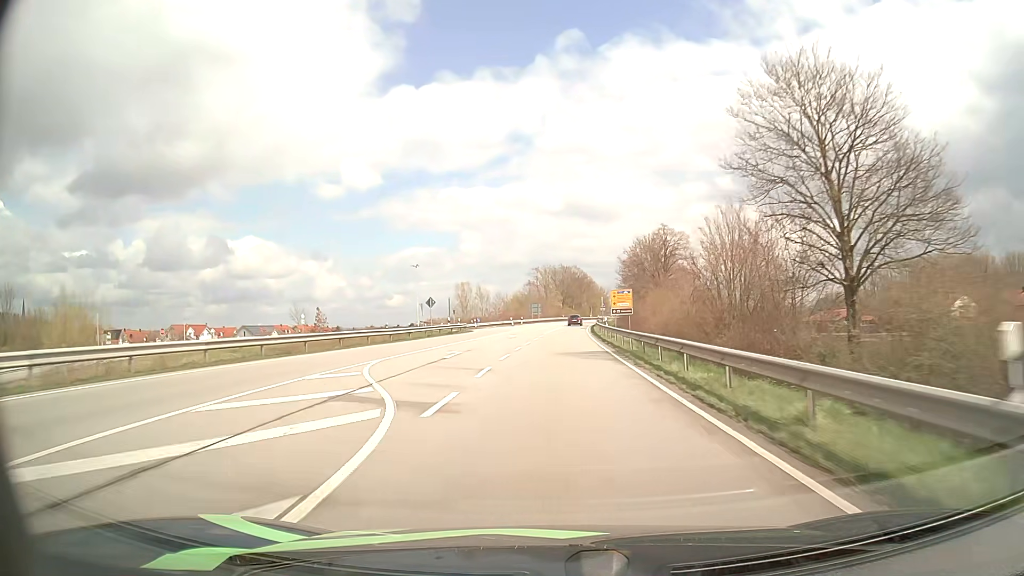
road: primary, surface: asphalt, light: Day
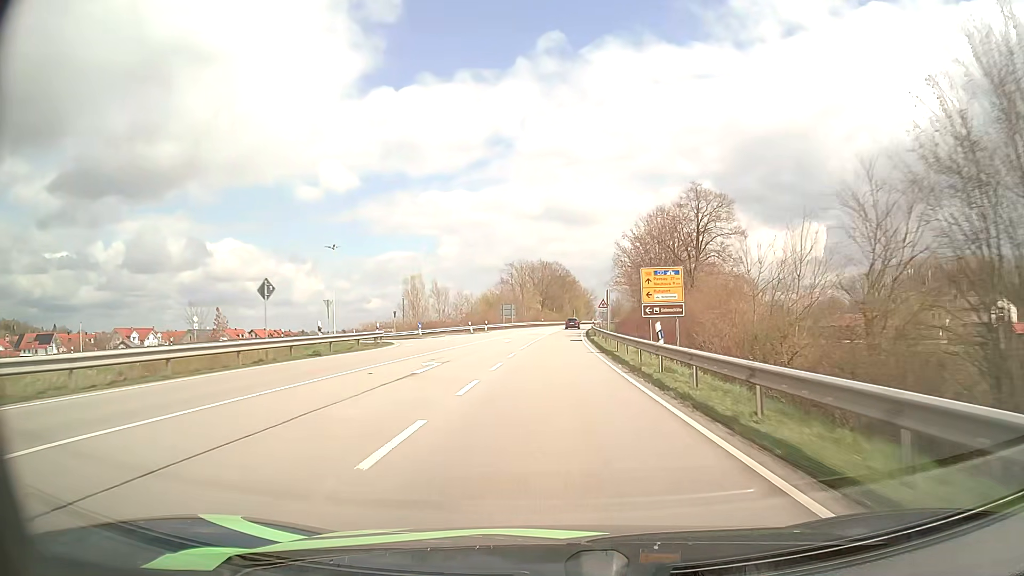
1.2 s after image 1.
(+0.3, +26.8) m; +2°
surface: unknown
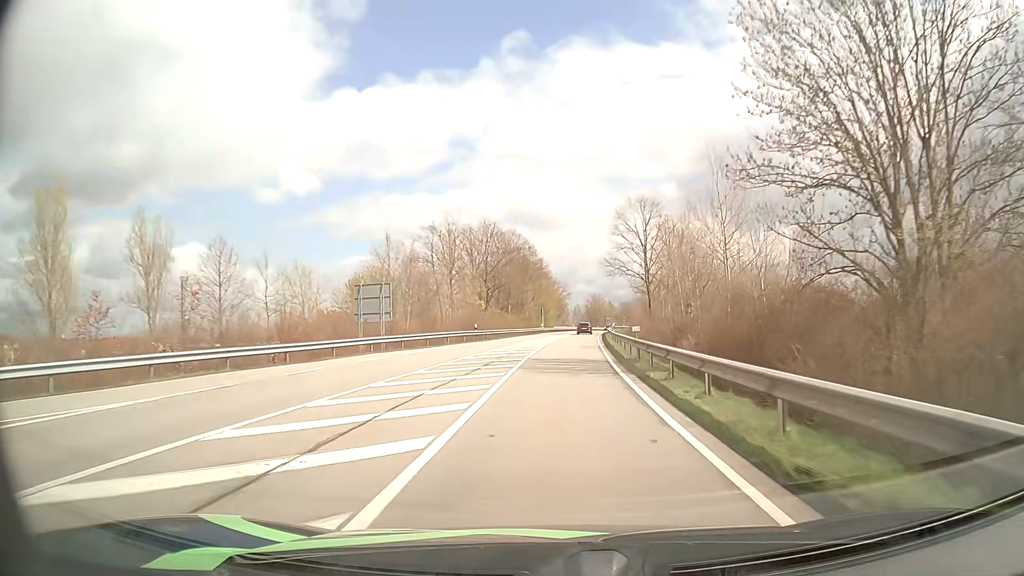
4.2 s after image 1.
(+1.7, +66.0) m; +3°
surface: asphalt
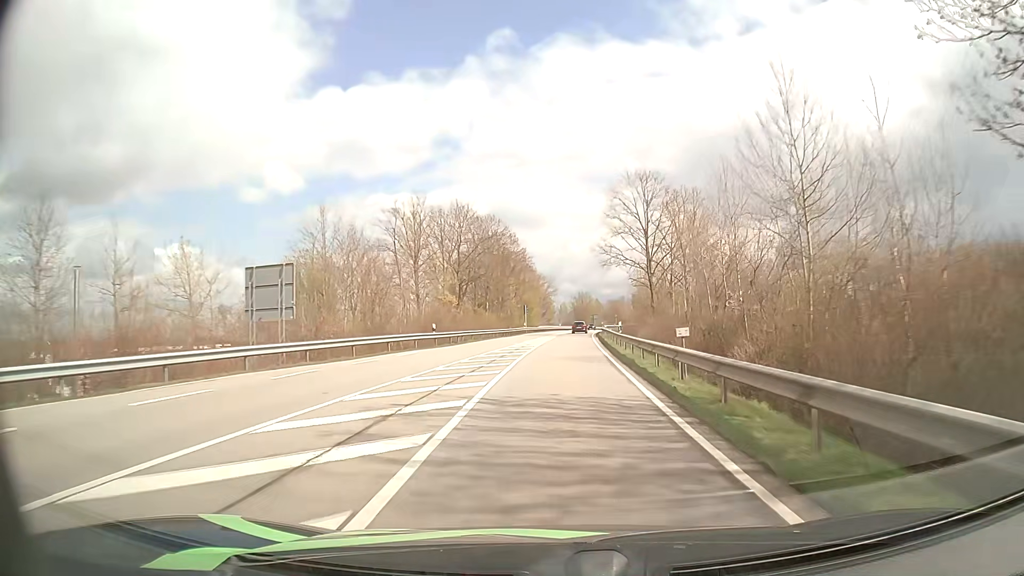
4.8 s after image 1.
(+0.1, +13.1) m; +1°
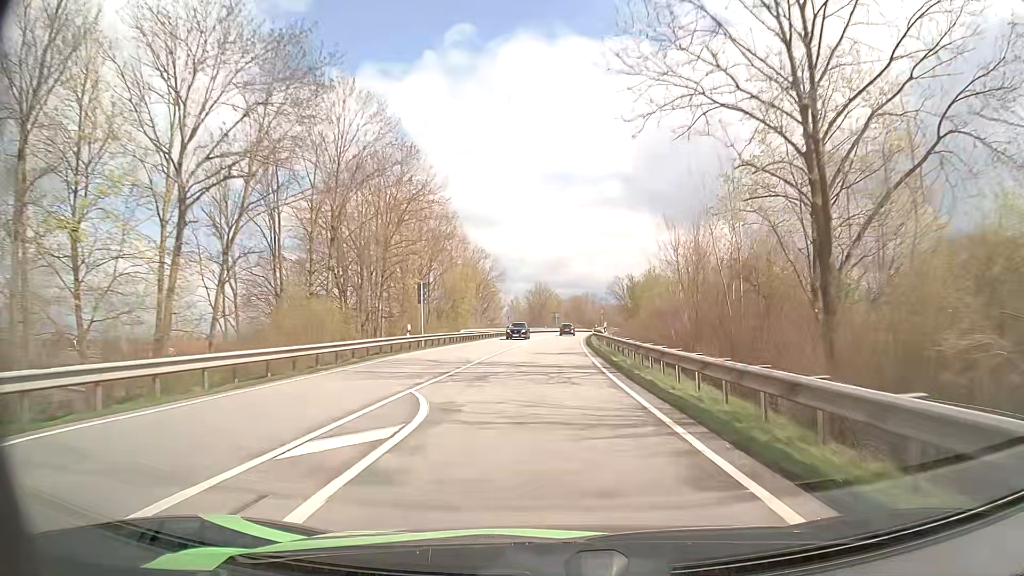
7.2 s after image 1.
(+1.8, +51.9) m; +4°
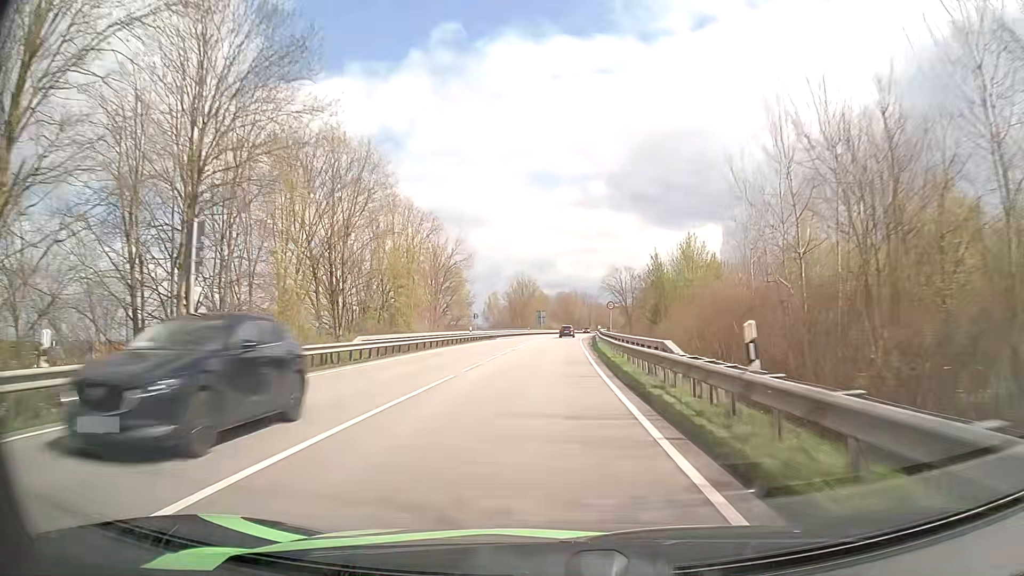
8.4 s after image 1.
(+0.3, +25.9) m; +1°
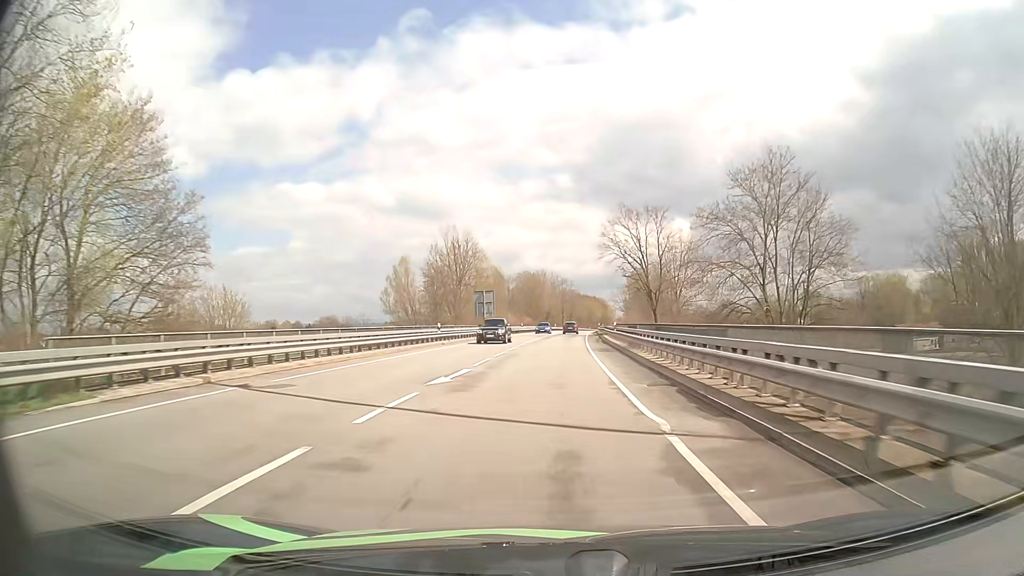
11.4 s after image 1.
(+1.7, +65.0) m; +3°
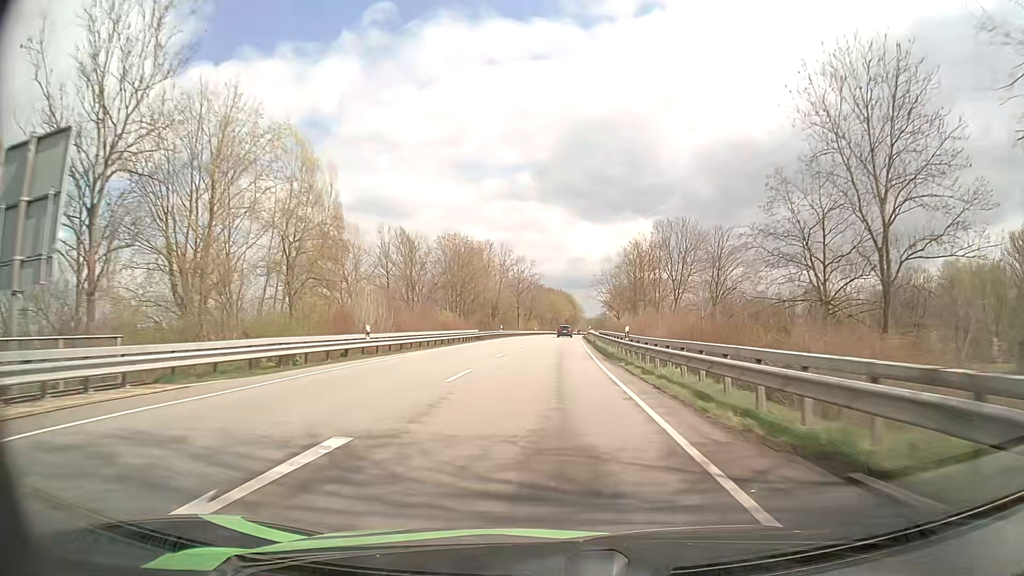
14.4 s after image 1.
(+2.2, +65.5) m; +3°
(0, +10) (0, +20) (0, +30) (+1, +40) (+1, +50) (+1, +60) (+2, +70) (+2, +80) (+3, +90) (+4, +100) m
